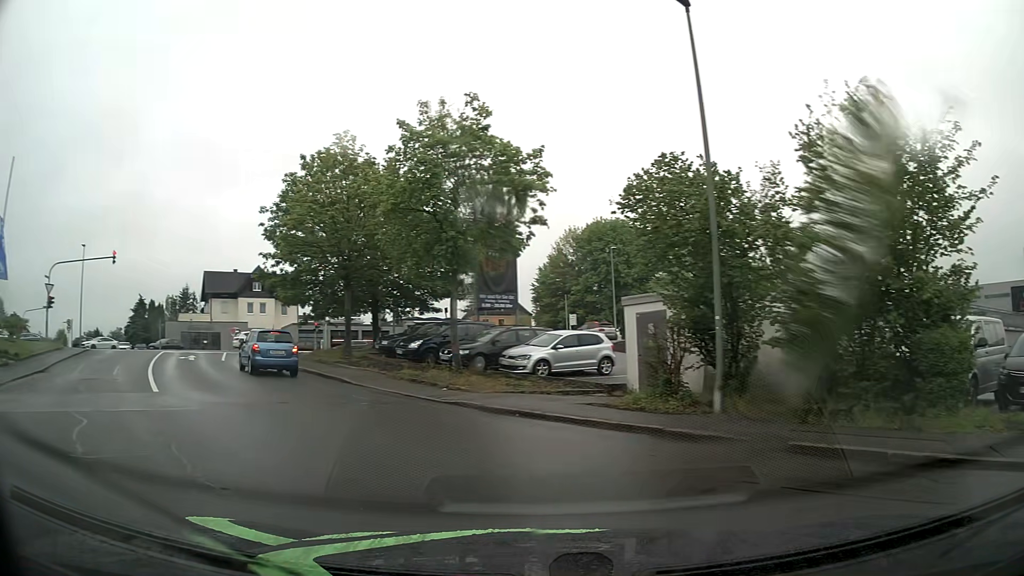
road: residential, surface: asphalt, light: Day
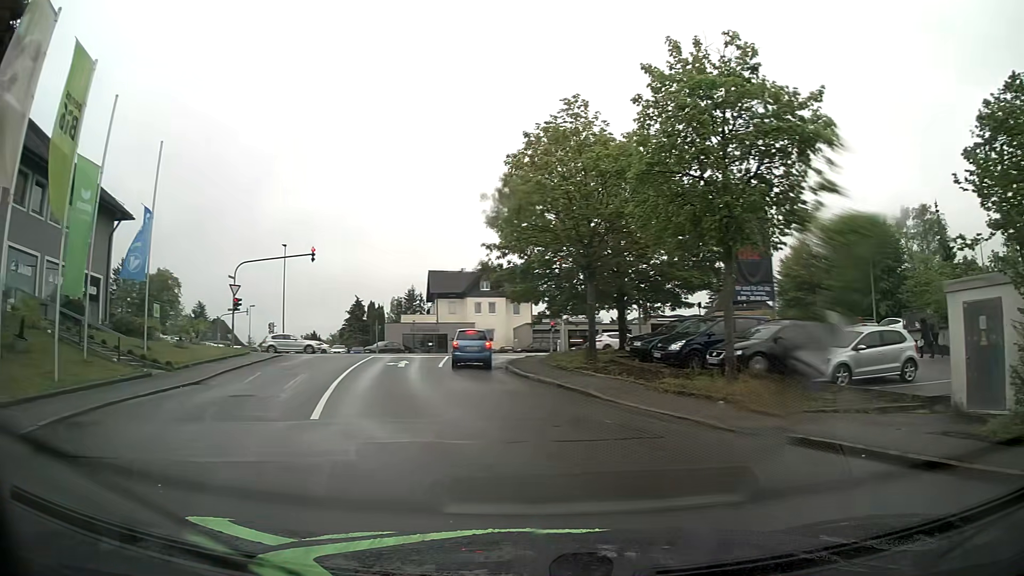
(-0.7, +4.8) m; -17°
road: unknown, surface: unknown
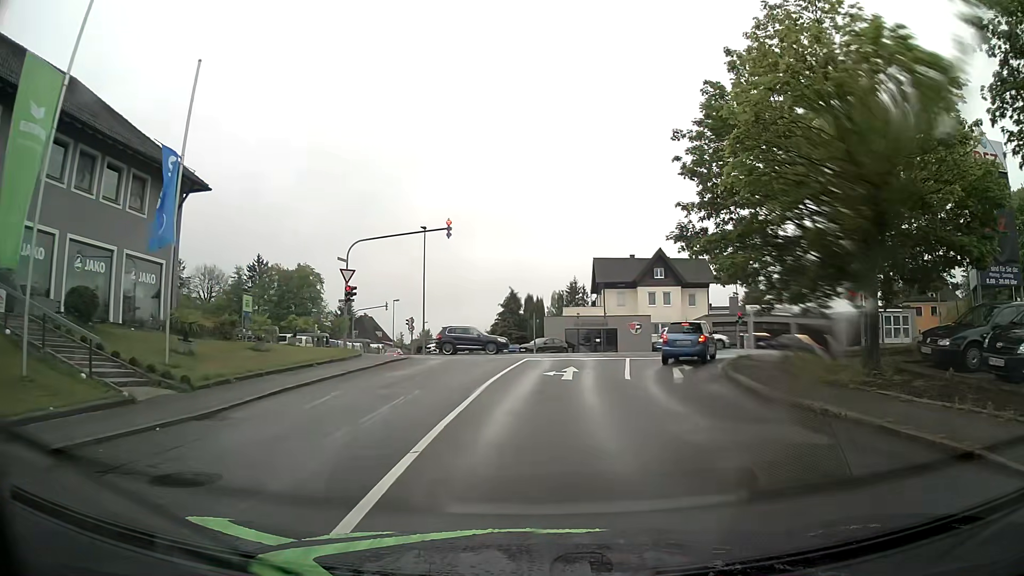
(-1.7, +9.3) m; -15°
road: residential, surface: asphalt
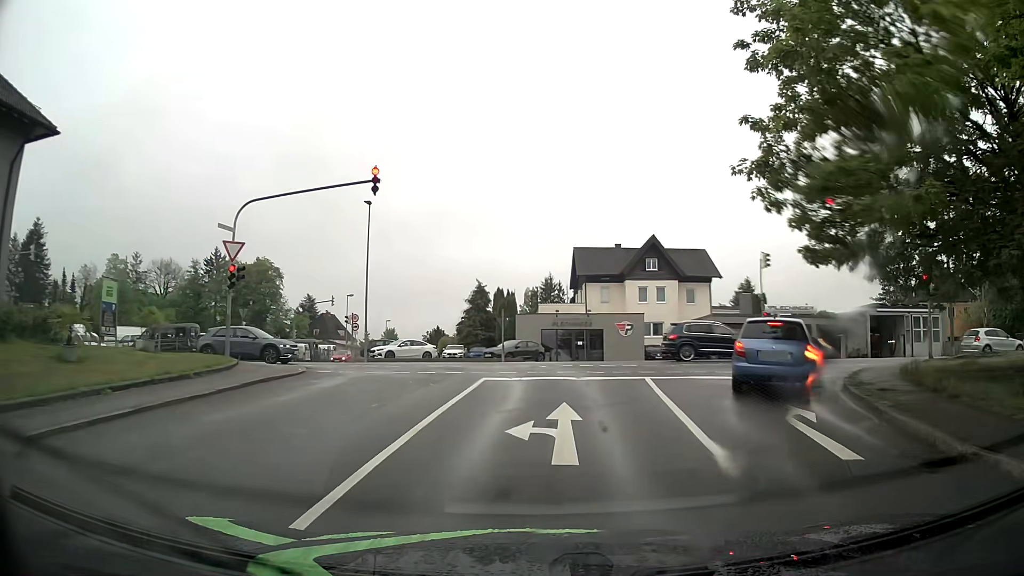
(+0.1, +10.4) m; +3°
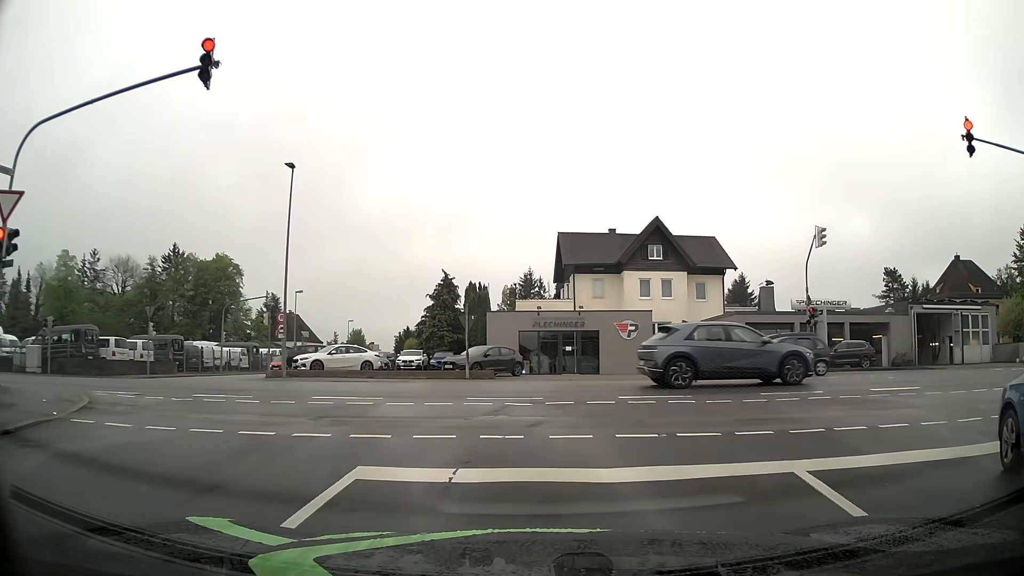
(+0.1, +10.3) m; 0°
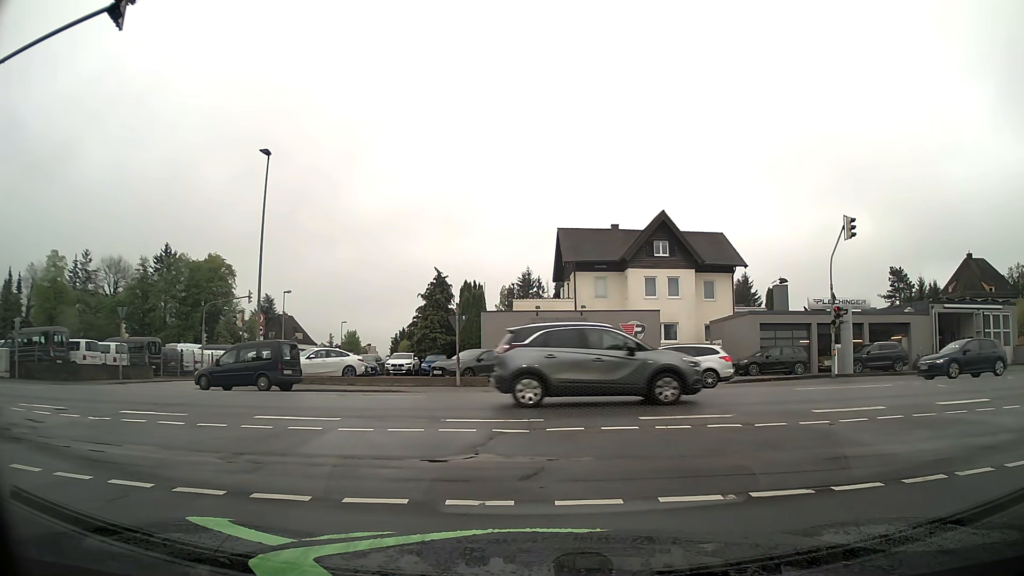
(0.0, +2.8) m; -1°
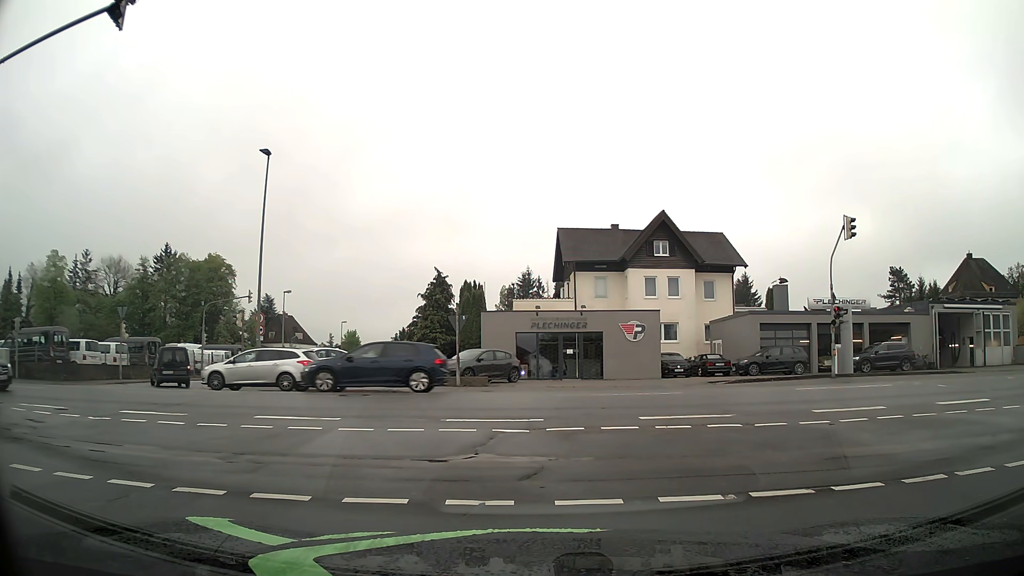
(0.0, 0.0) m; 0°
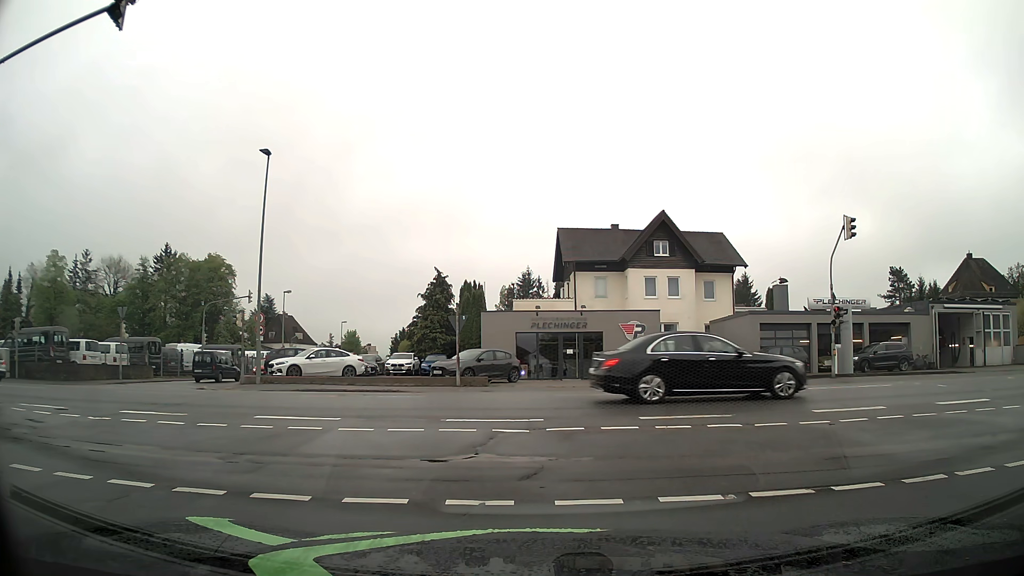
(0.0, 0.0) m; 0°
(-1, +10) (-7, +18) (-16, +22) (-26, +23) (-36, +24) (-46, +24) (-56, +24) (-66, +24) (-76, +24) (-86, +24) m
